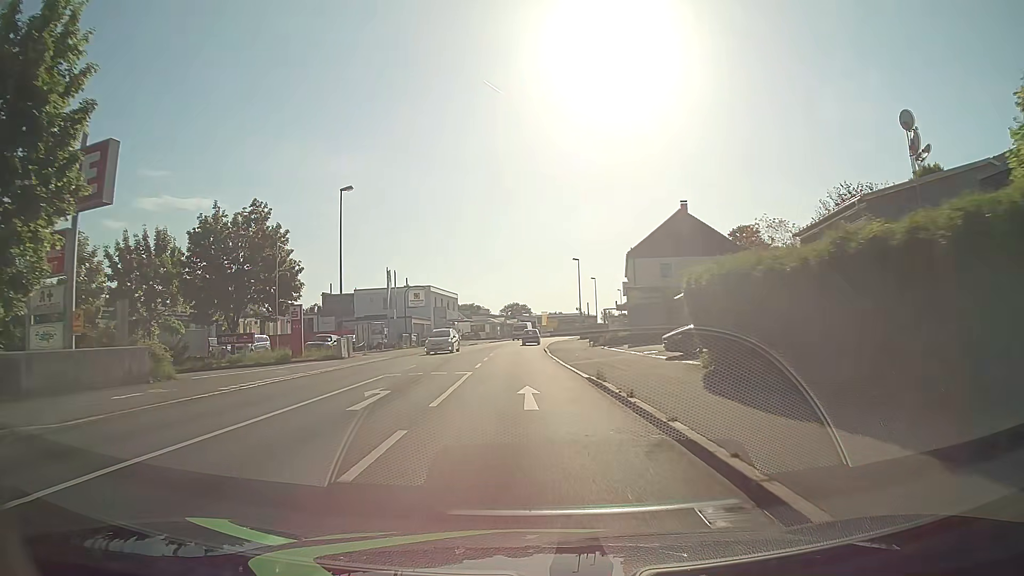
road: tertiary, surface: asphalt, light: Day
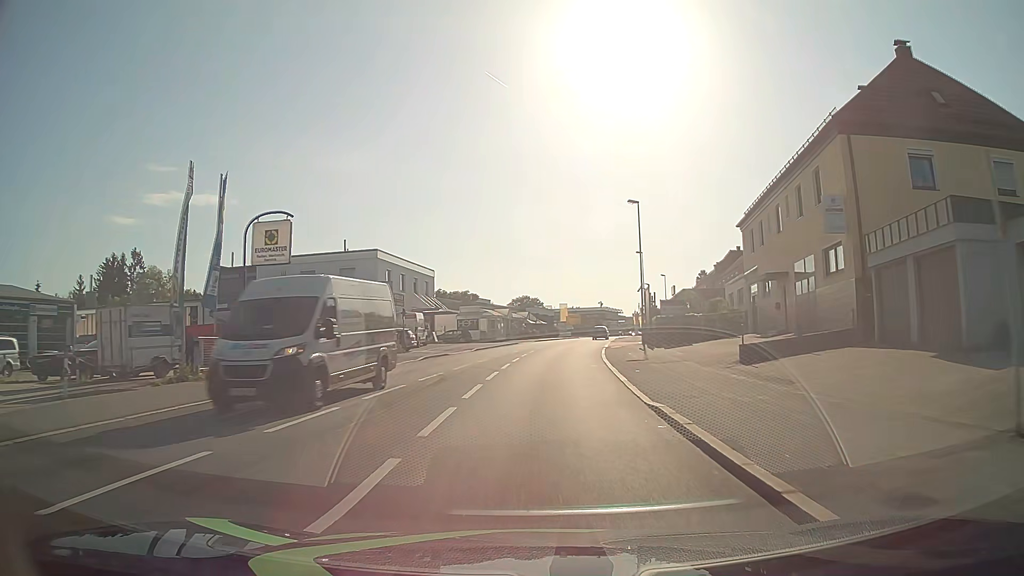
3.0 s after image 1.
(-1.1, +38.5) m; -1°
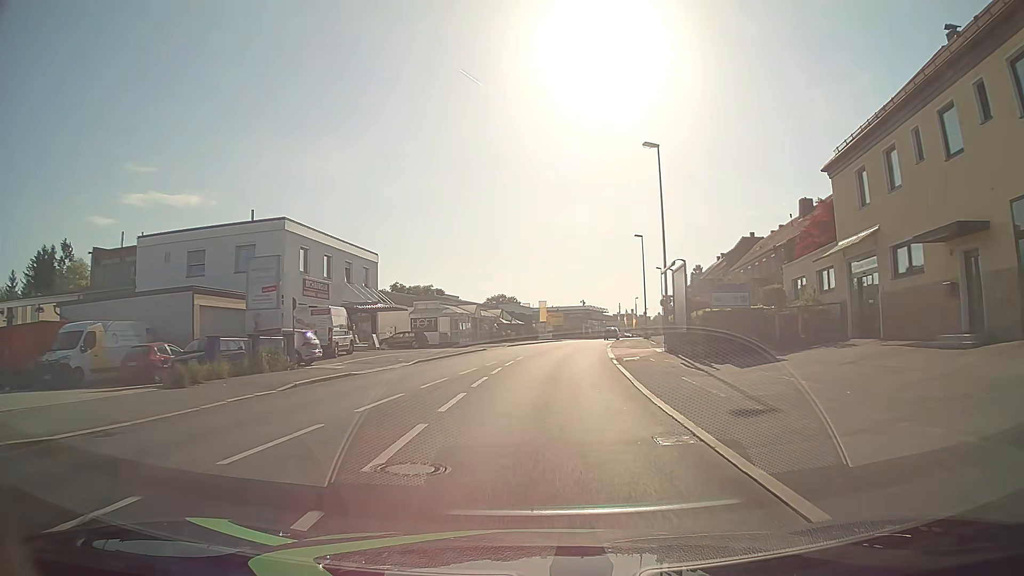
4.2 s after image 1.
(+0.2, +15.8) m; +2°
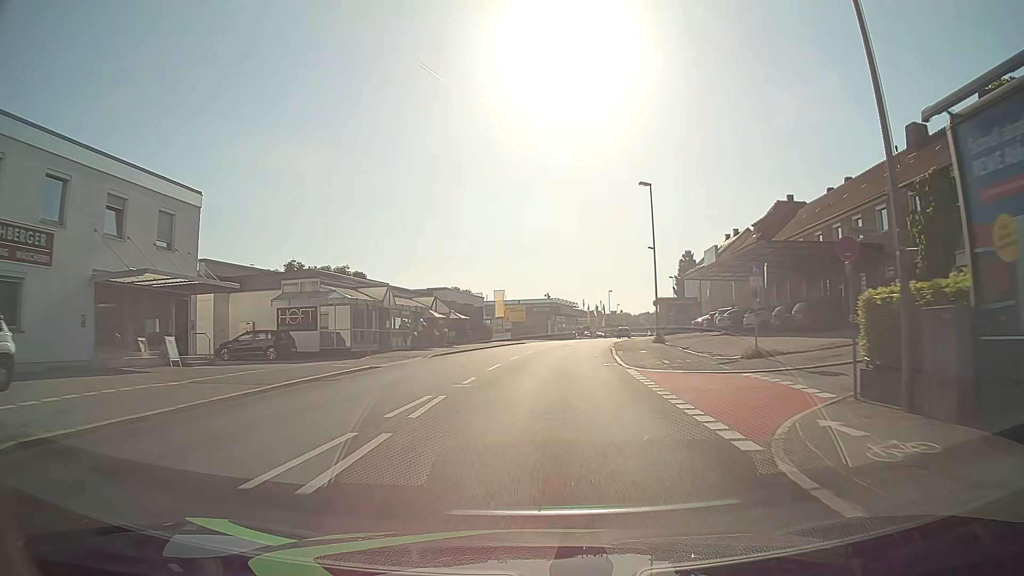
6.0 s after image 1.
(+0.6, +23.9) m; +3°
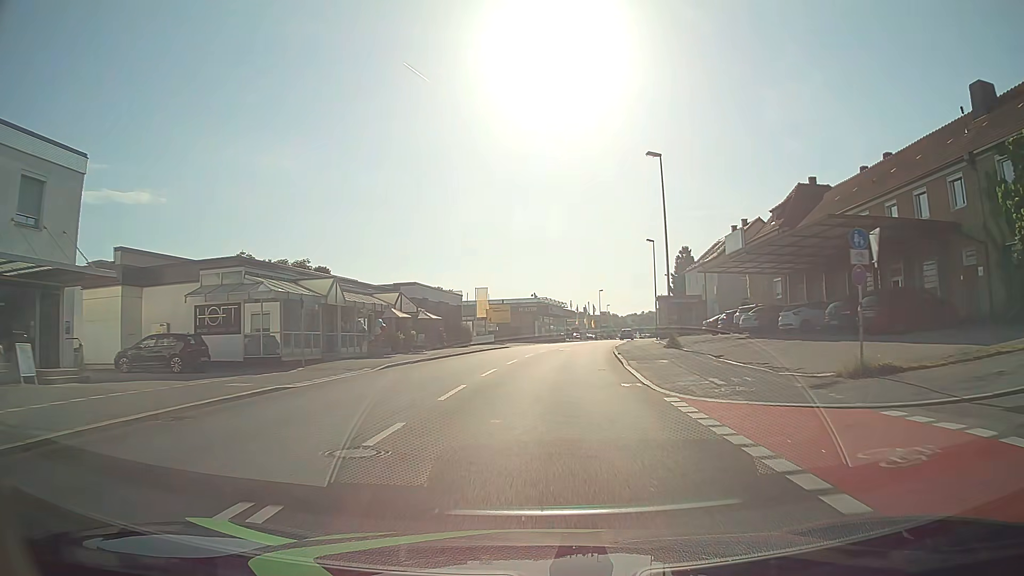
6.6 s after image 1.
(+0.1, +8.0) m; +2°
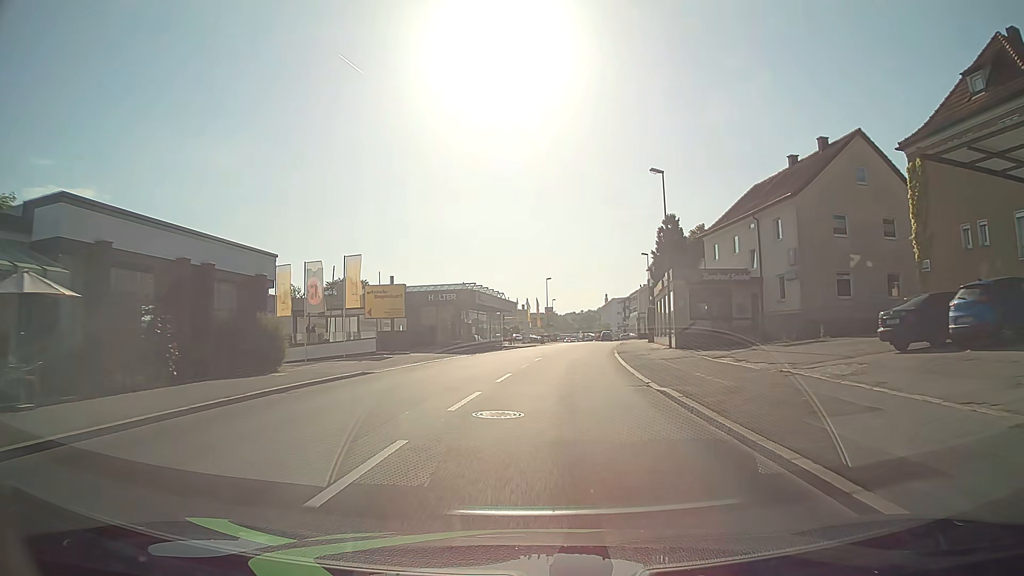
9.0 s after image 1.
(+1.2, +31.4) m; +5°
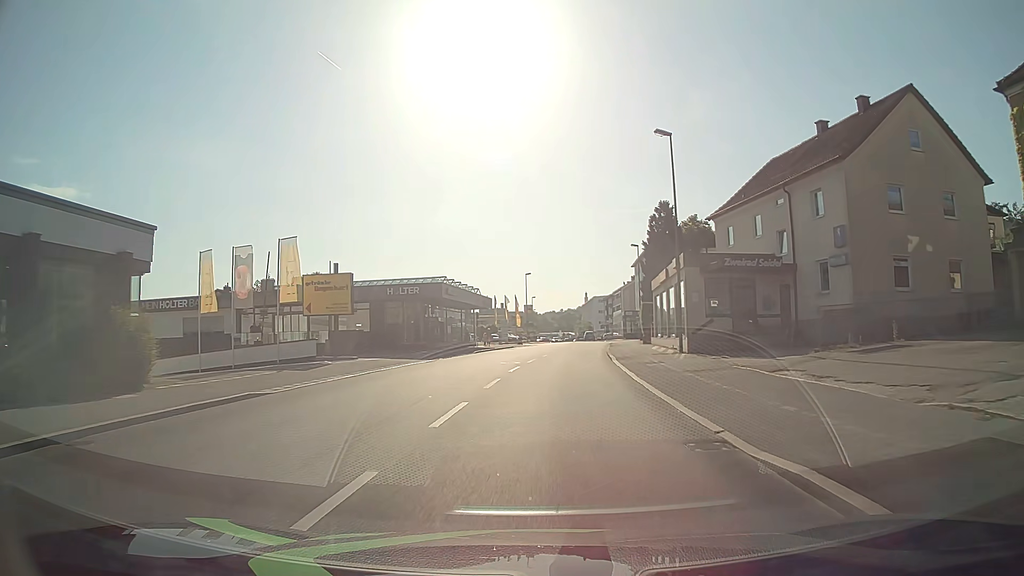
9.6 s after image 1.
(+0.1, +7.8) m; +2°
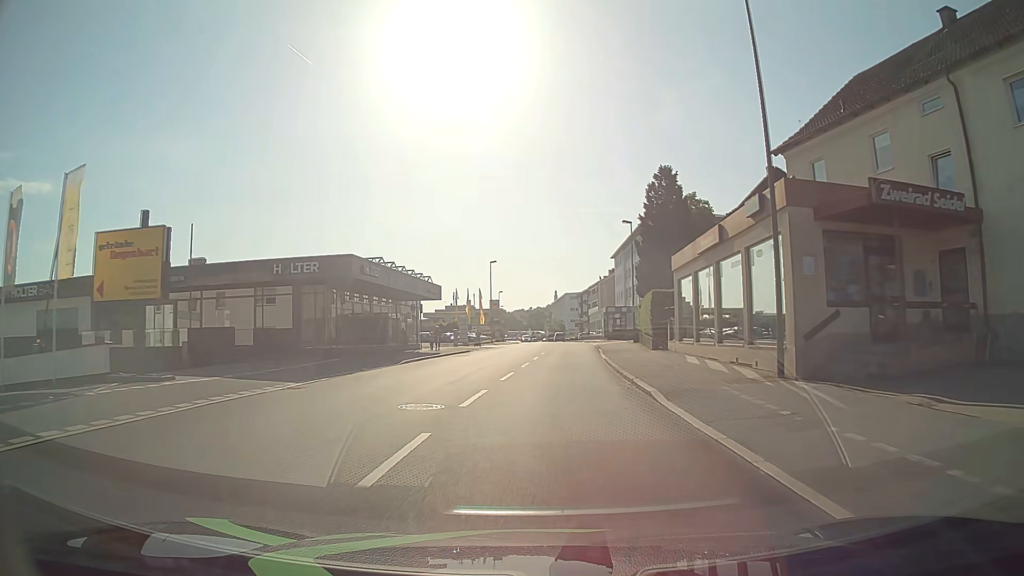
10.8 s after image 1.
(+0.3, +15.5) m; +2°
(0, +10) (+1, +20) (+1, +30) (+2, +40) (+2, +50) (+3, +60) (+3, +70) (+4, +80) (+4, +90) (+4, +100) m
